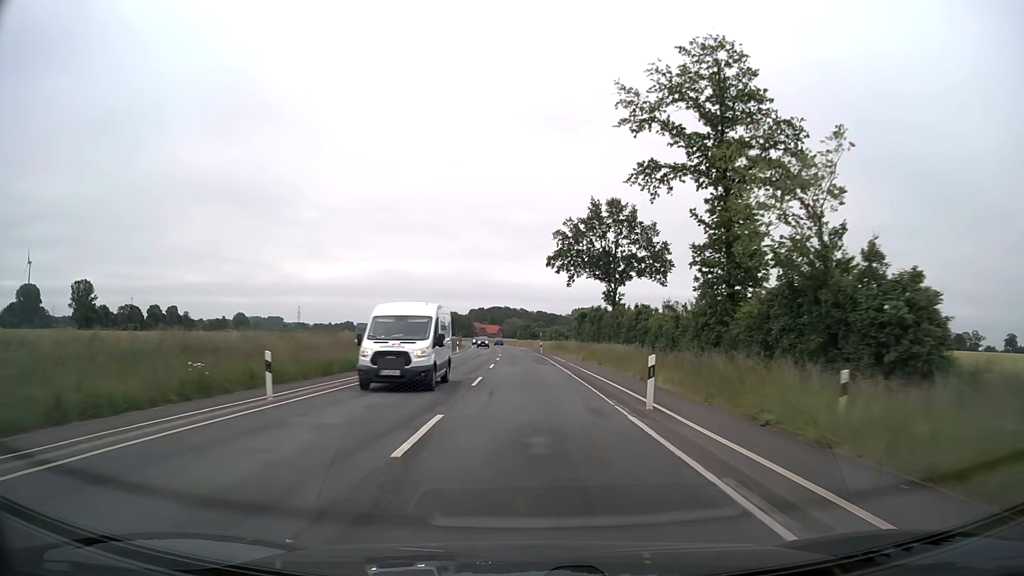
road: secondary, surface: asphalt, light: Day
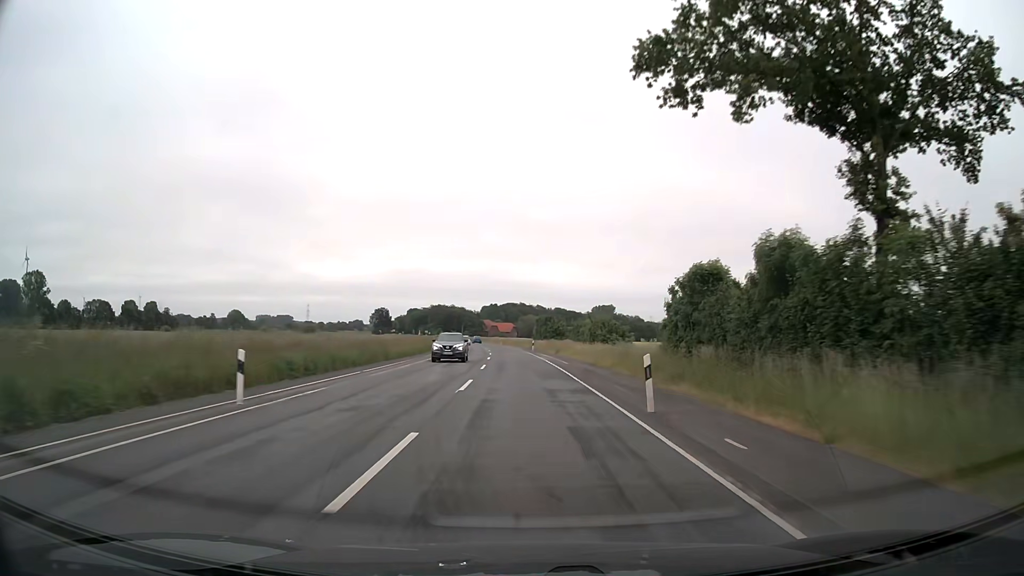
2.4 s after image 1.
(-0.5, +50.9) m; -1°
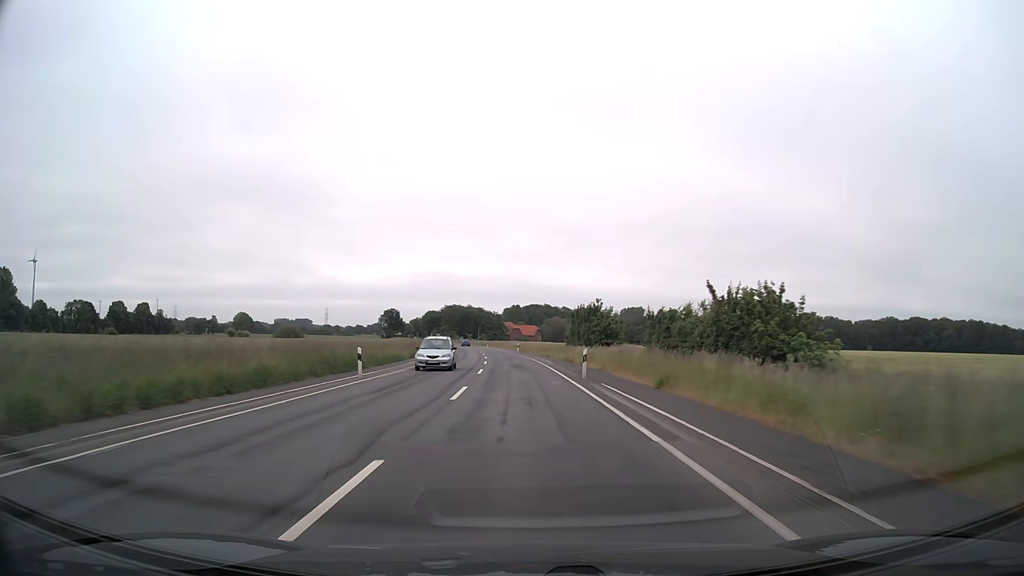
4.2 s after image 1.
(-0.6, +38.1) m; -2°
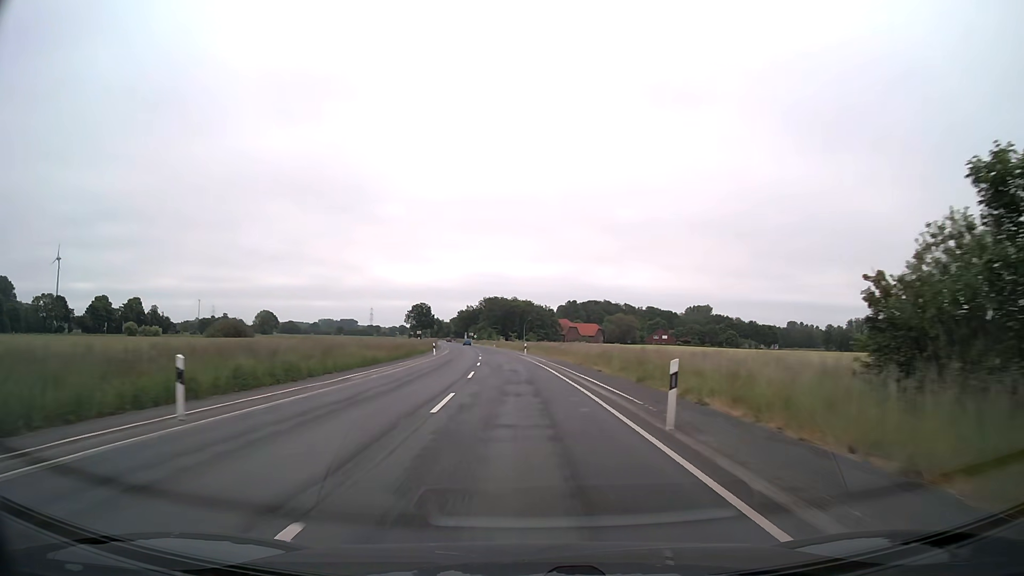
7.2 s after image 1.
(-2.3, +63.4) m; -4°
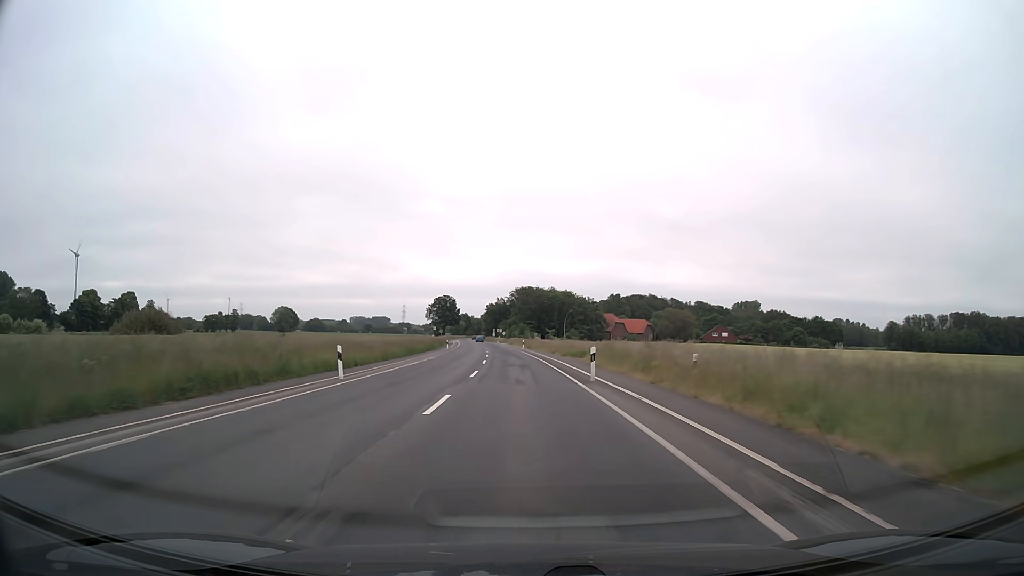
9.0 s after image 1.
(-1.1, +38.0) m; -3°
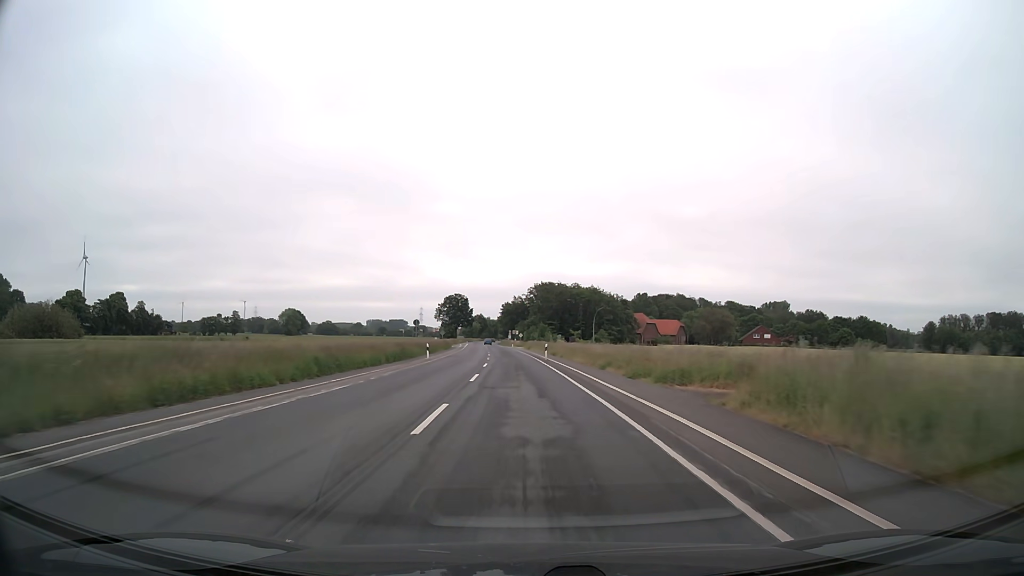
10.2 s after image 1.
(-0.3, +25.4) m; -2°
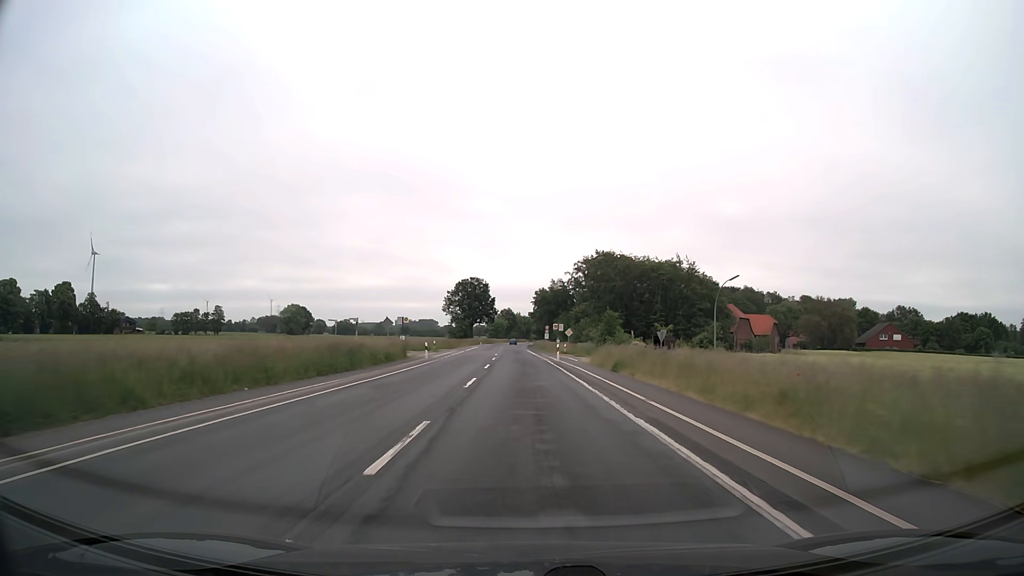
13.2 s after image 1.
(-2.1, +63.3) m; -3°
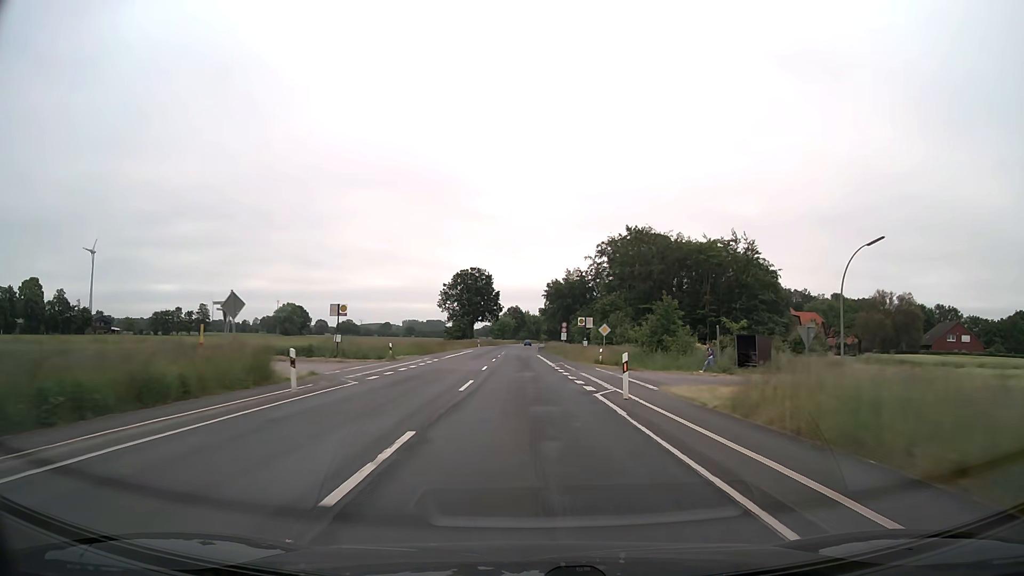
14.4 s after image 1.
(-0.2, +25.3) m; -1°
(0, +10) (0, +20) (0, +30) (0, +40) (0, +50) (0, +60) (0, +70) (-1, +80) (-1, +90) (-1, +100) m
